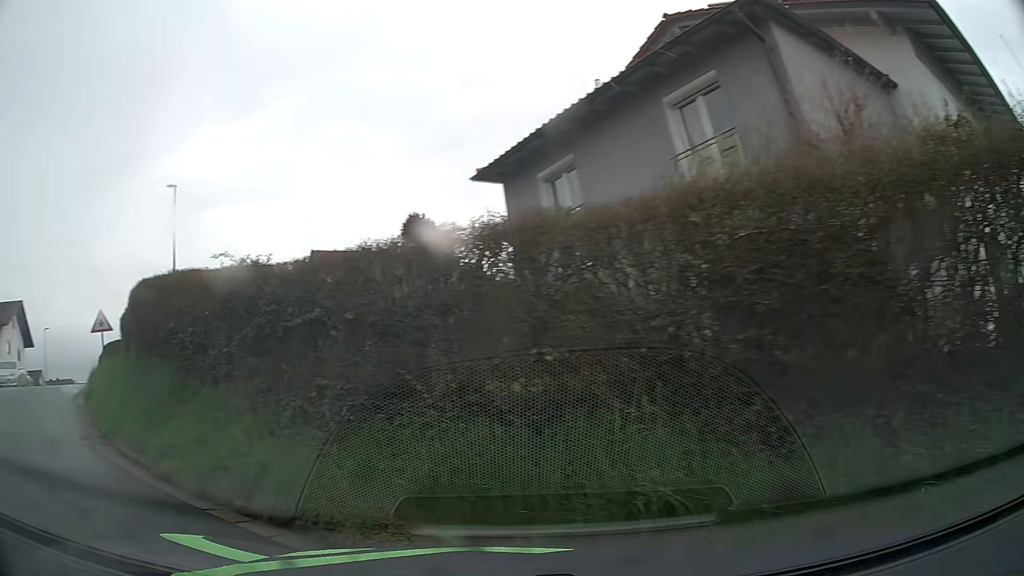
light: Day
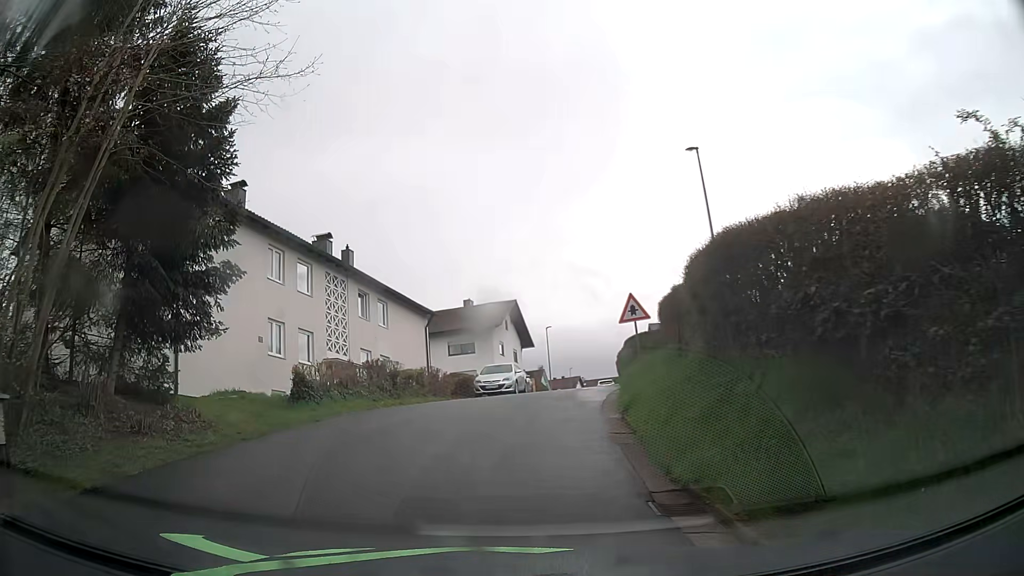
(-2.2, +4.4) m; -45°
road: residential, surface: asphalt
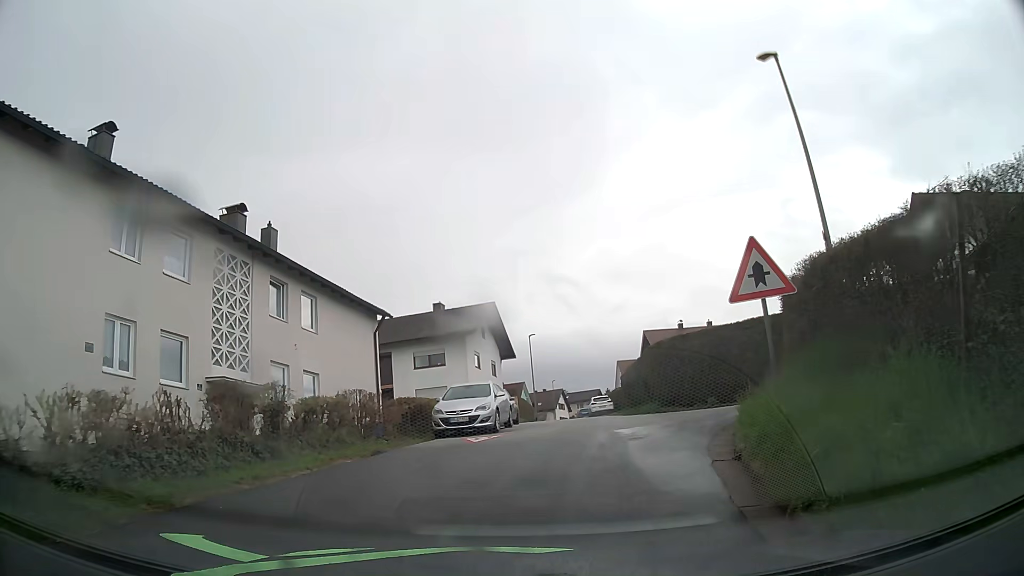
(-0.2, +10.0) m; 0°
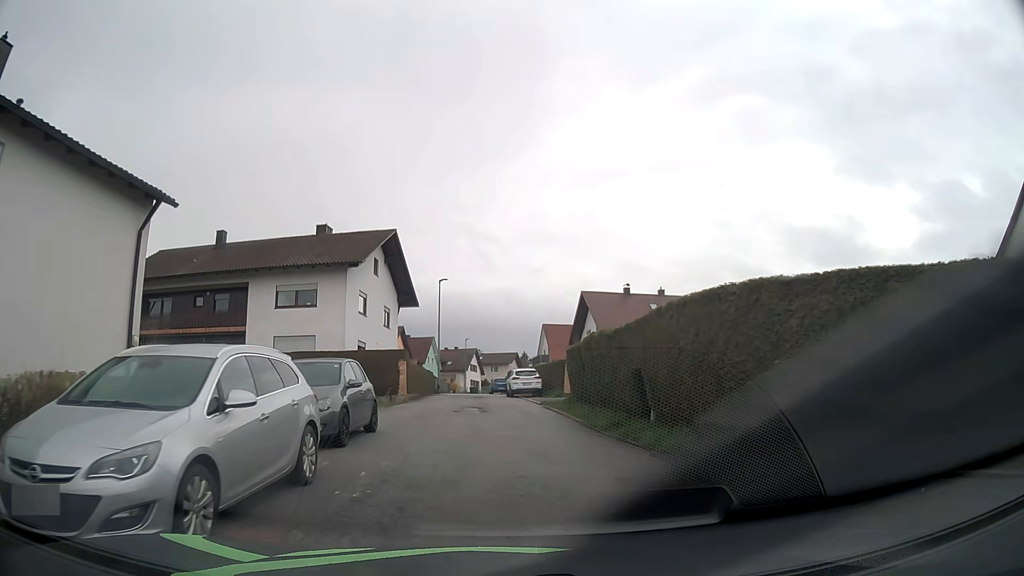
(+1.2, +14.2) m; +7°
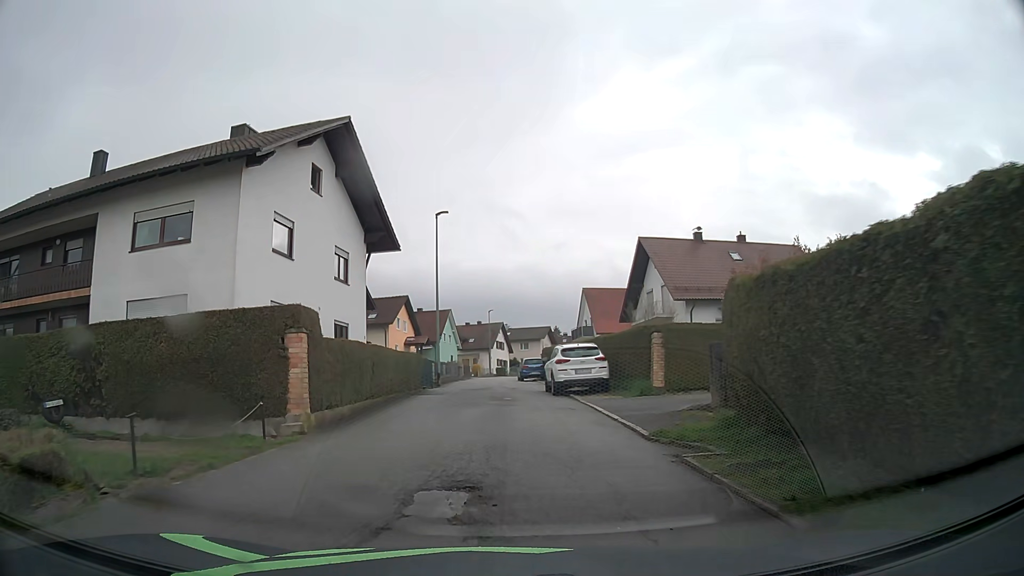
(+0.1, +17.3) m; -2°
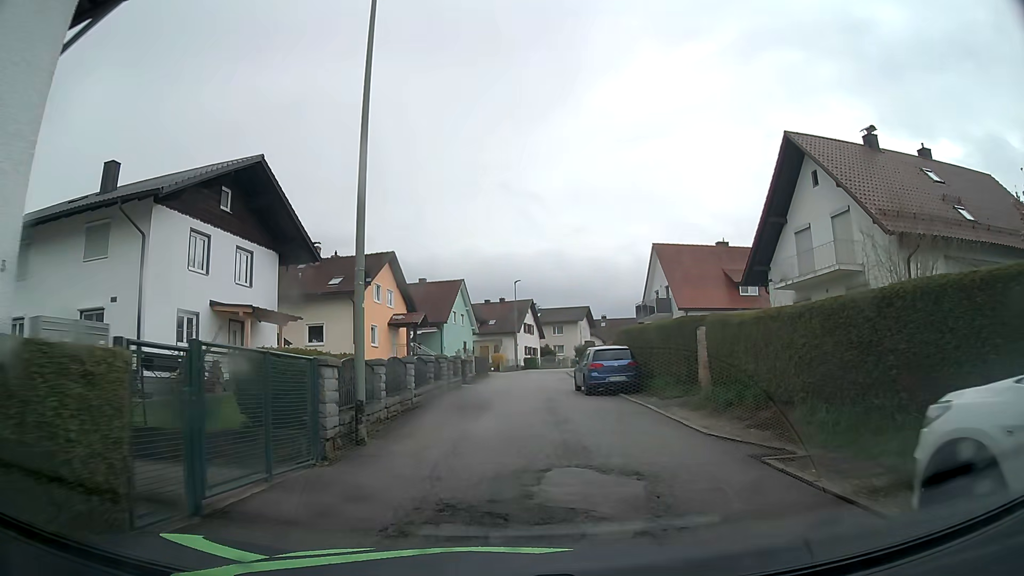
(-0.7, +22.1) m; -2°
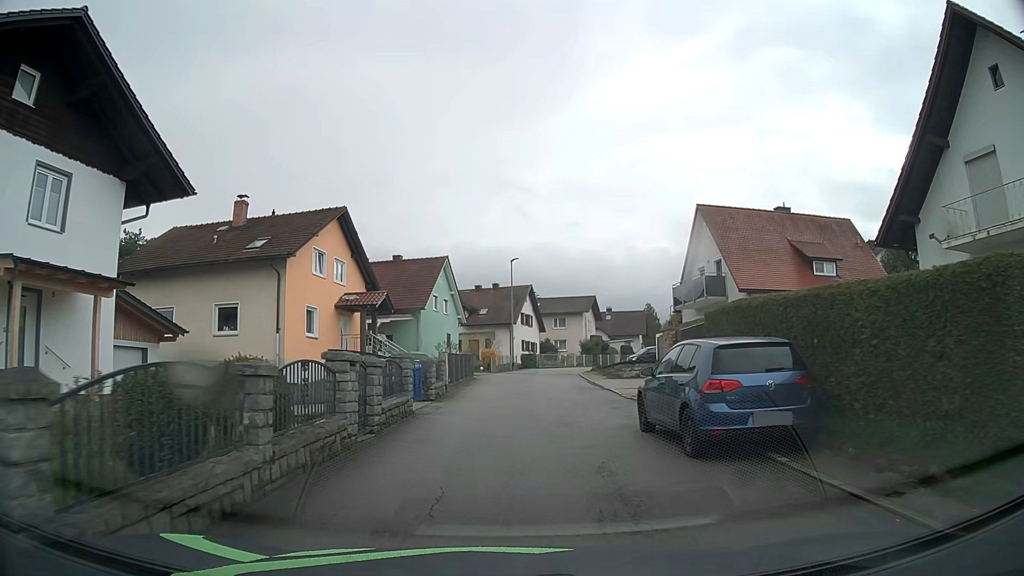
(+0.2, +12.4) m; 0°
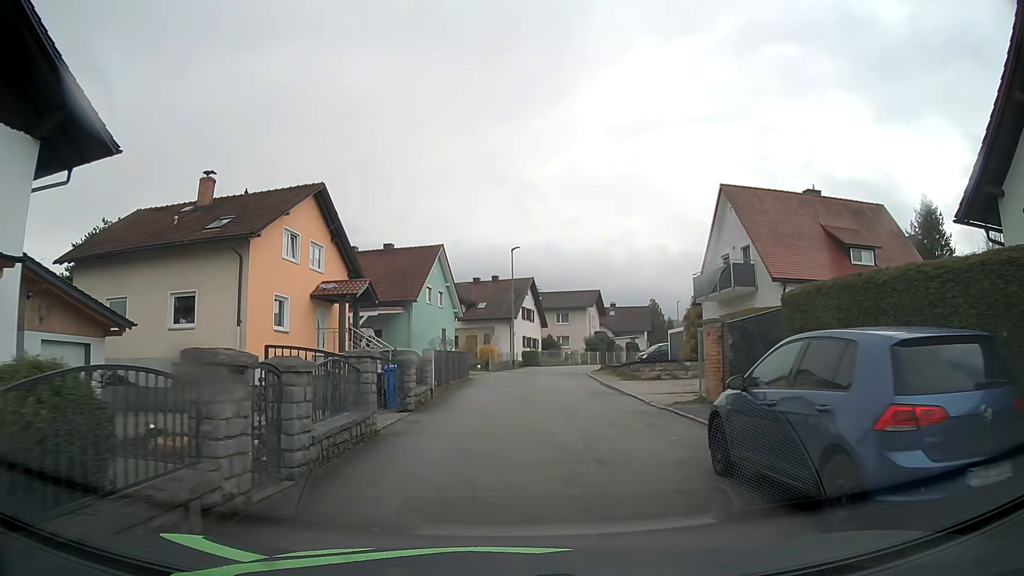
(0.0, +4.1) m; 0°
